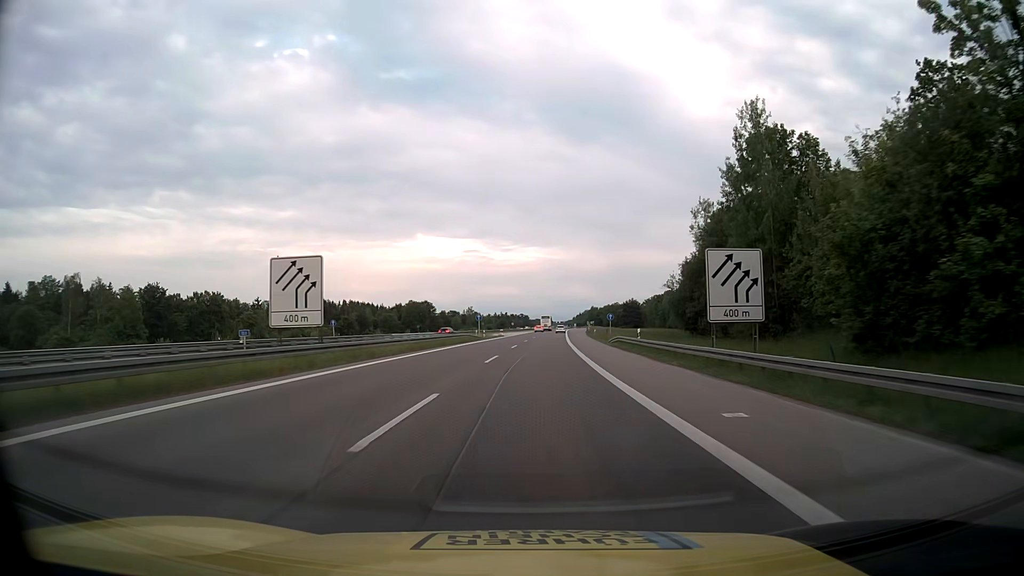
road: motorway_link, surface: asphalt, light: Day
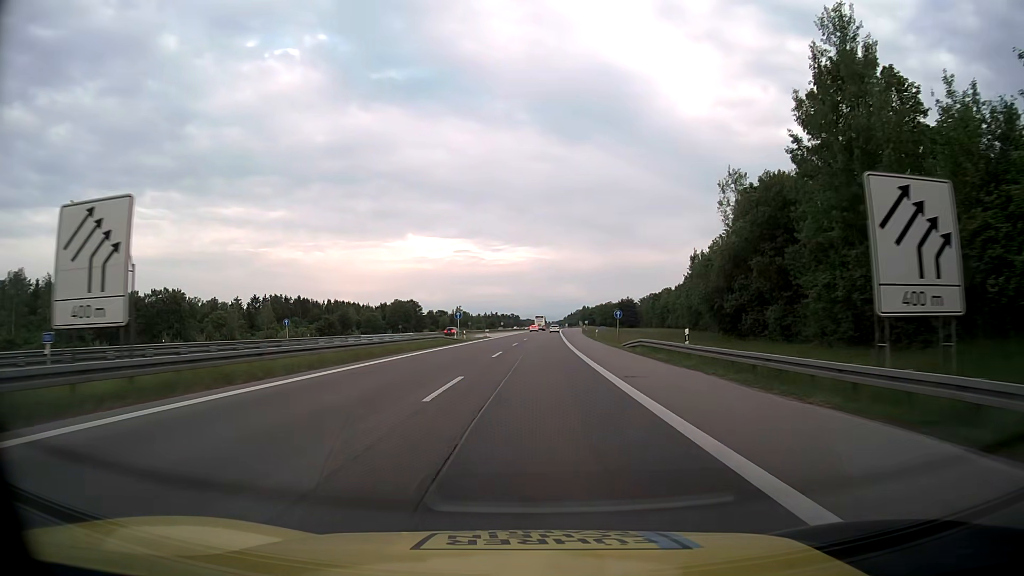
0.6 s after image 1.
(+0.1, +13.5) m; +1°
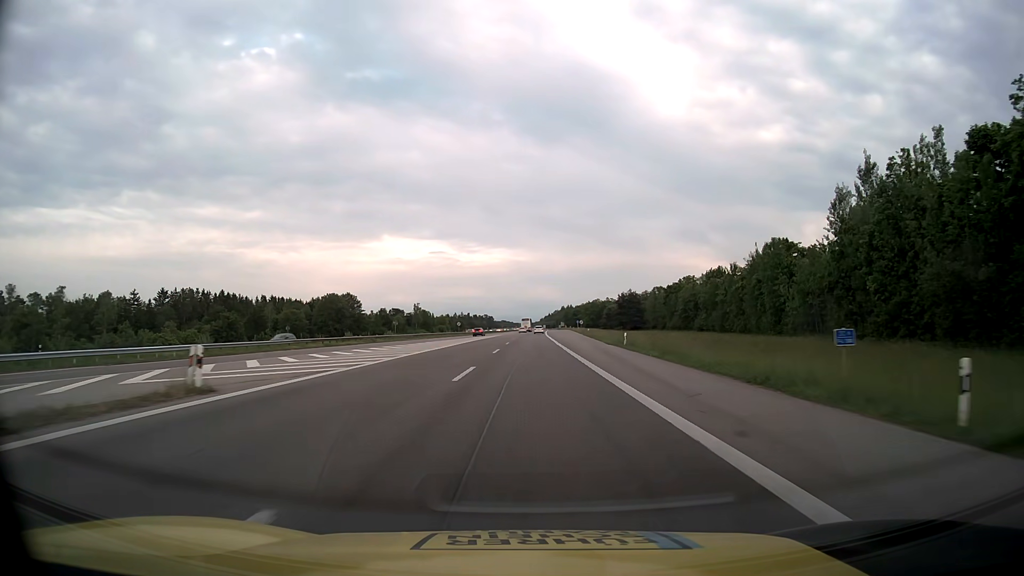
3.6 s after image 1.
(+1.7, +67.6) m; +2°
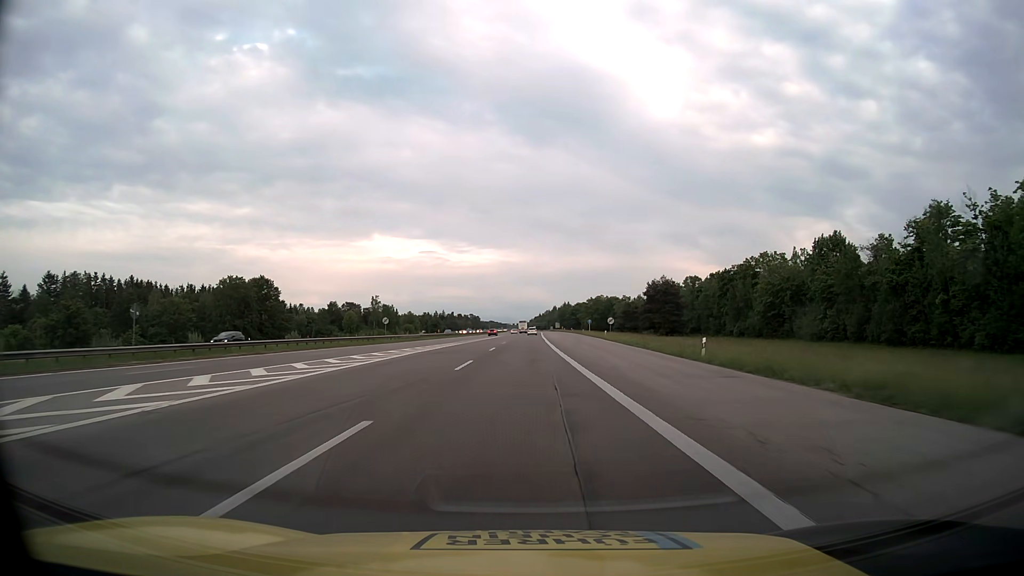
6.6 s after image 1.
(+0.6, +67.6) m; +1°
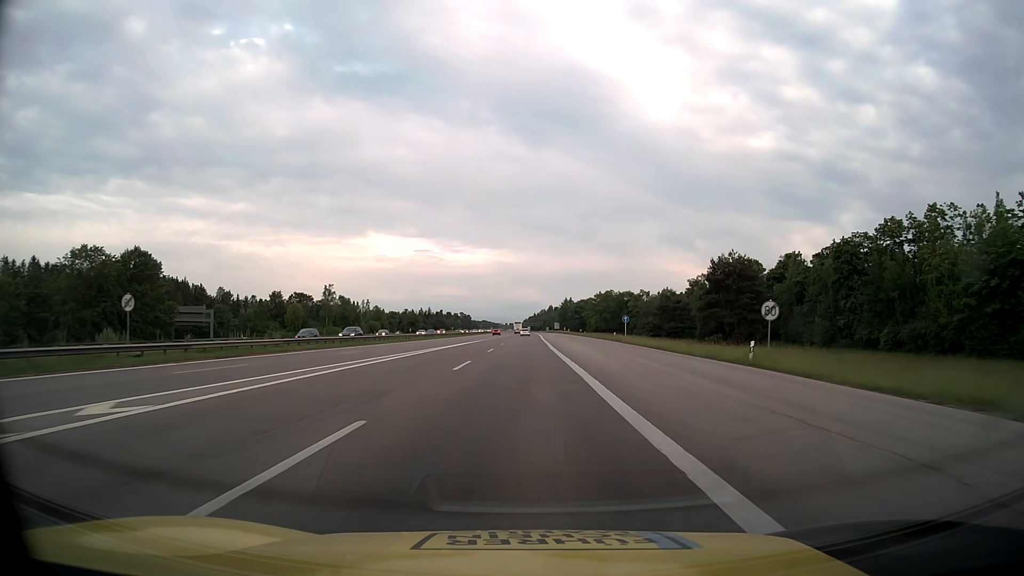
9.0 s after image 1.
(+0.2, +54.2) m; 0°
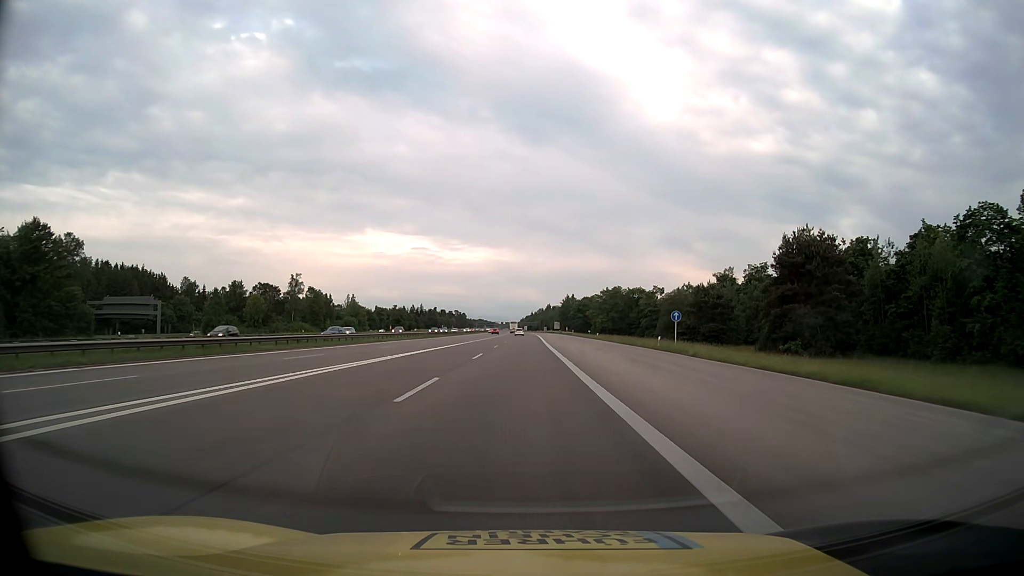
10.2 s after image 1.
(+0.1, +27.5) m; 0°
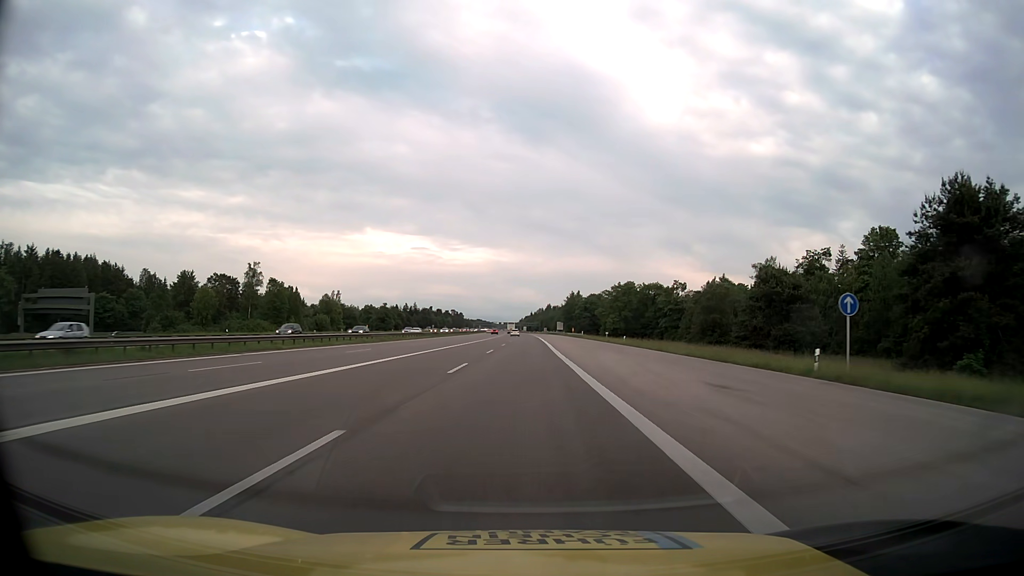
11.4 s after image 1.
(+0.1, +28.0) m; 0°
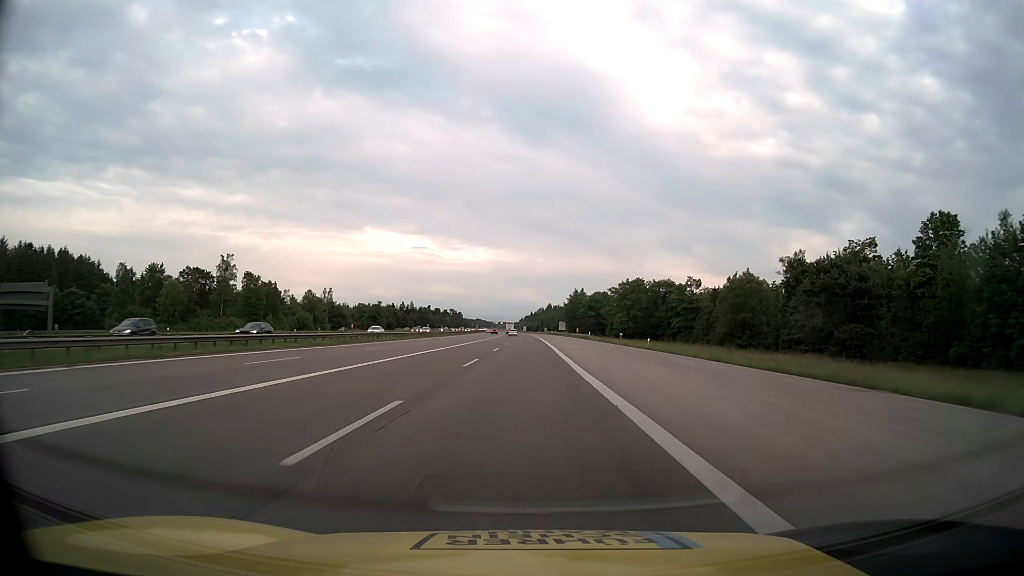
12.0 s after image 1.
(0.0, +14.3) m; 0°
(0, +10) (0, +20) (0, +30) (0, +40) (0, +50) (0, +60) (0, +70) (0, +80) (0, +90) (0, +100) m
